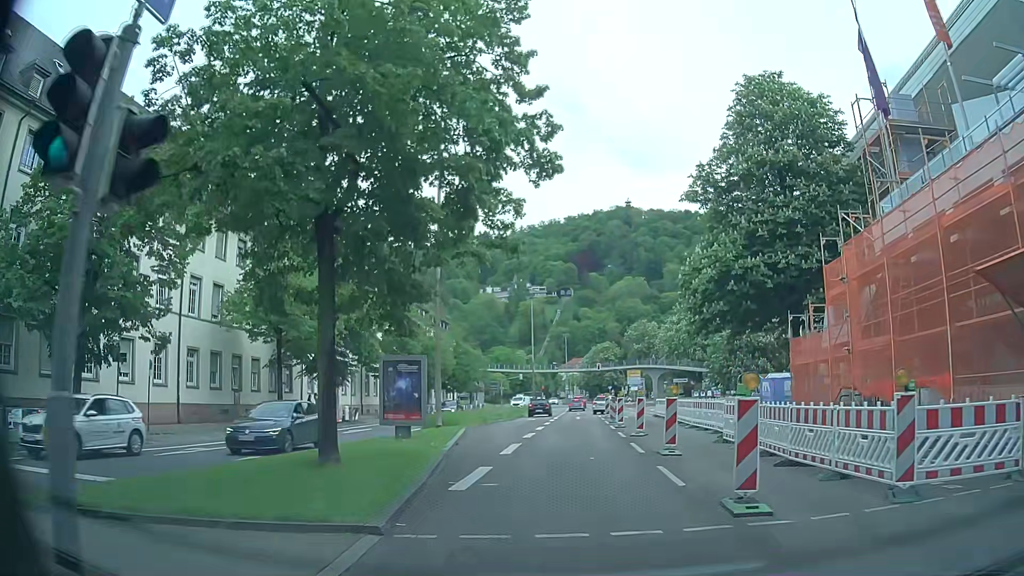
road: primary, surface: asphalt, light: Day
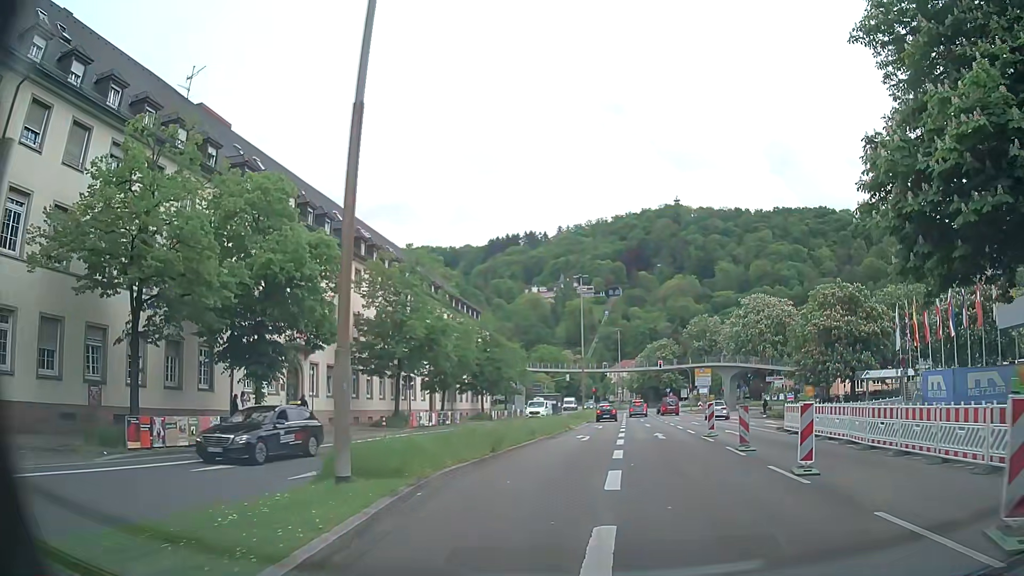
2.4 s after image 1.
(-0.6, +17.3) m; -4°
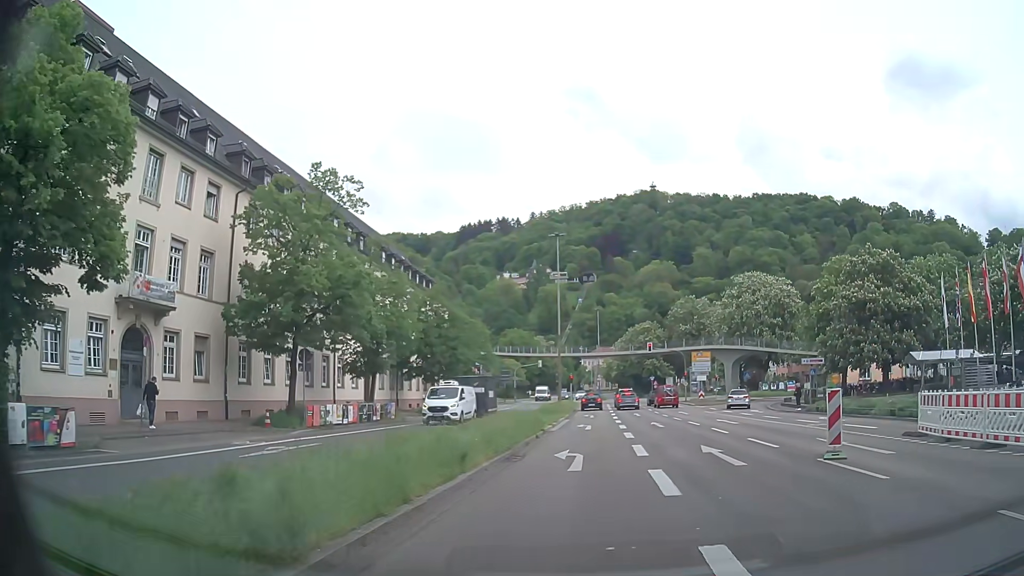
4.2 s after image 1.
(+0.2, +13.5) m; +2°
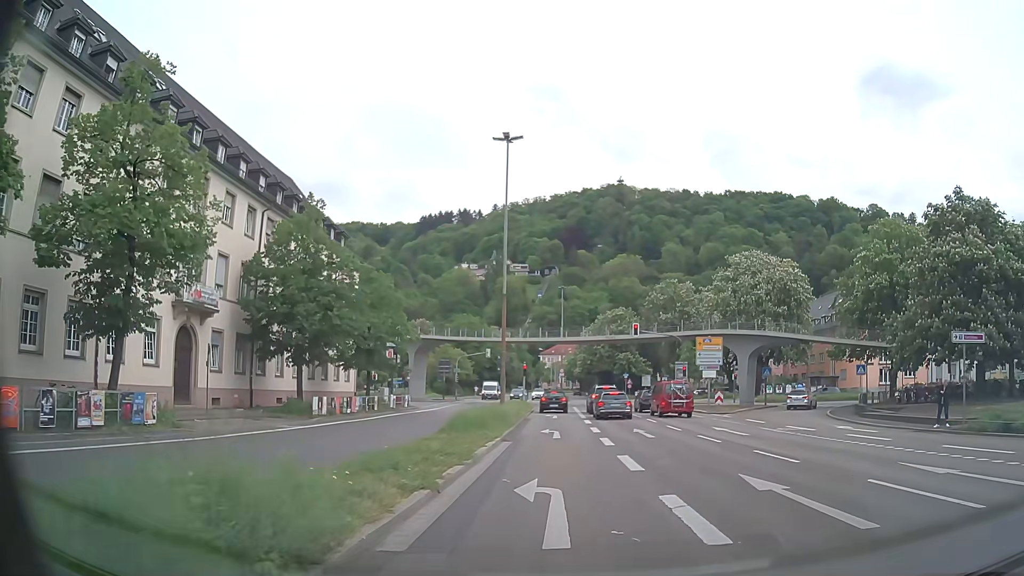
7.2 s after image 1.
(+1.1, +20.9) m; +4°
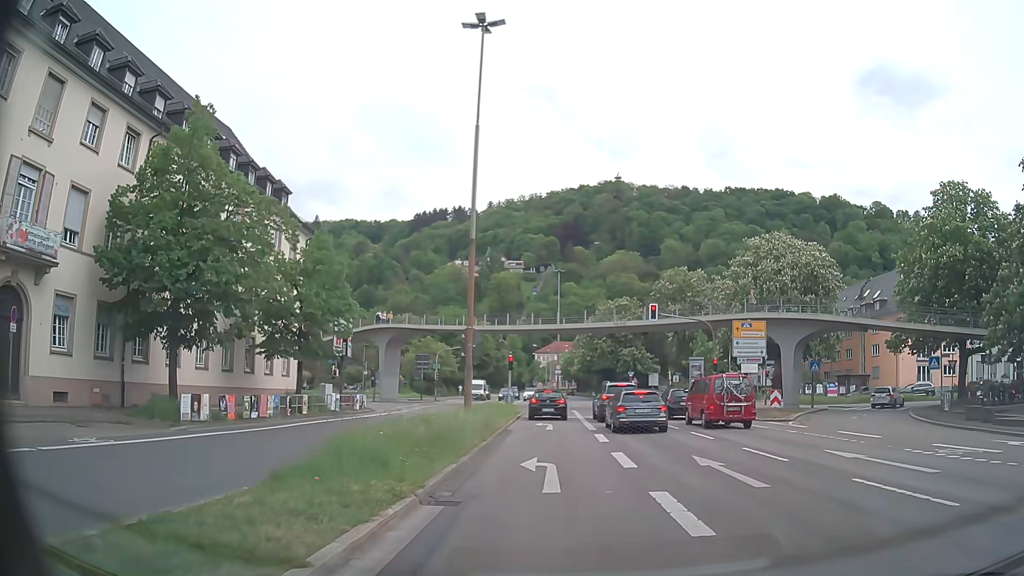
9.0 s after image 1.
(+0.1, +11.6) m; +1°
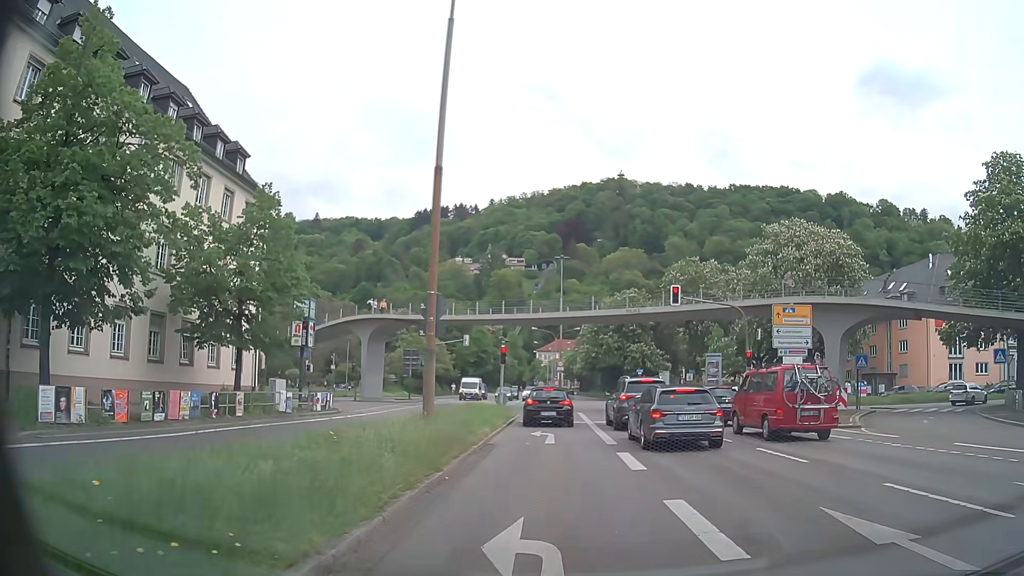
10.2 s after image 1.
(0.0, +7.0) m; 0°
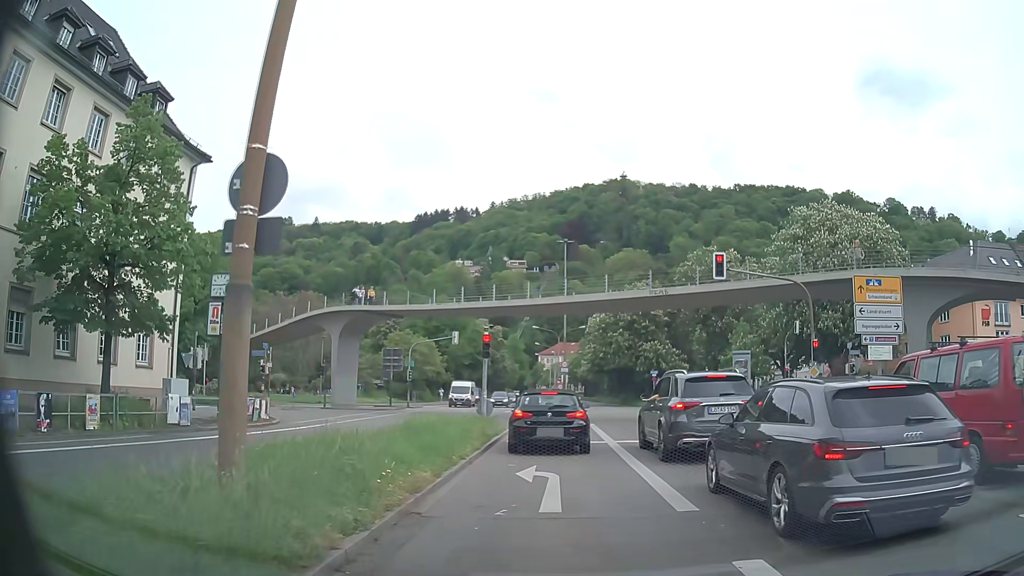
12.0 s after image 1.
(0.0, +8.9) m; -1°
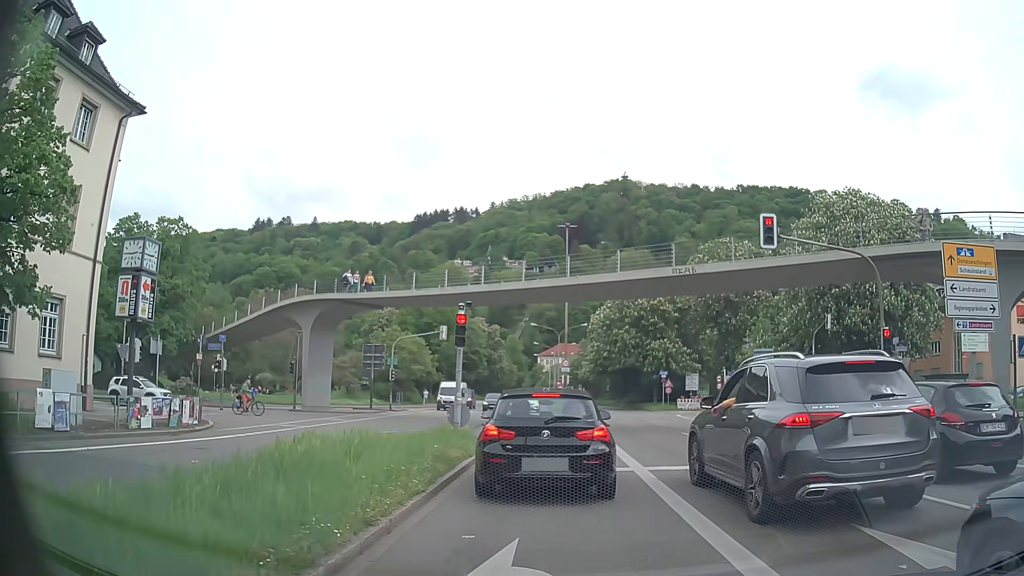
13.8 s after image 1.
(+0.1, +5.9) m; 0°
(0, +10) (0, +20) (-2, +30) (-9, +37) (-18, +40) (-28, +39) (-38, +38) (-48, +38) (-58, +37) (-68, +36) m
